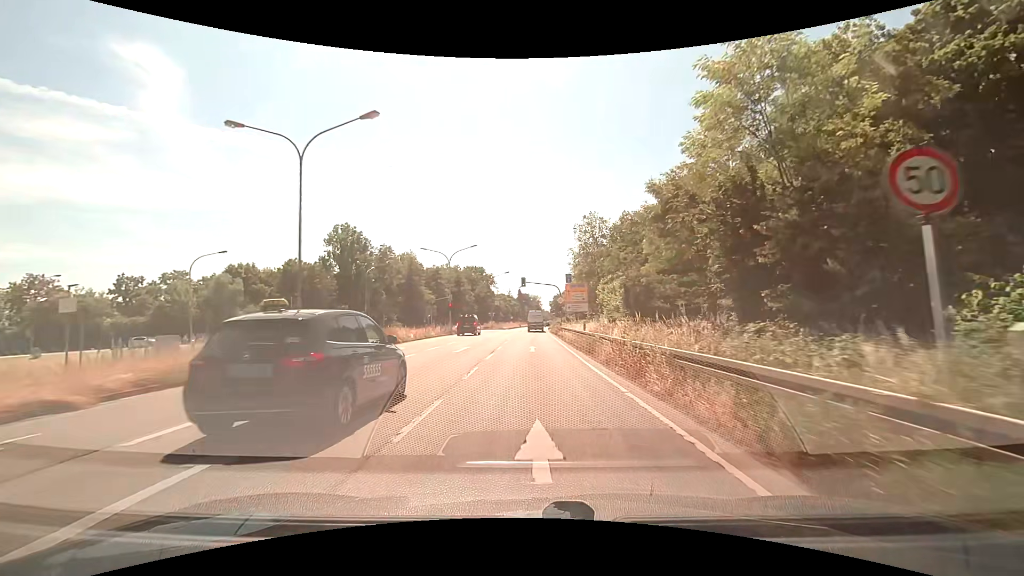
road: primary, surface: asphalt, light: Day
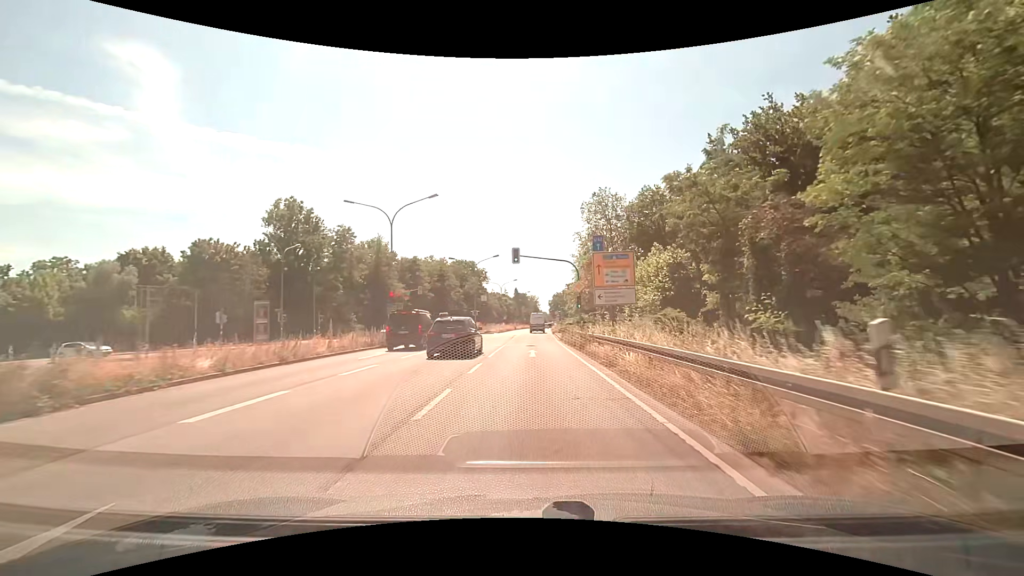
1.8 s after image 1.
(+0.2, +22.9) m; 0°
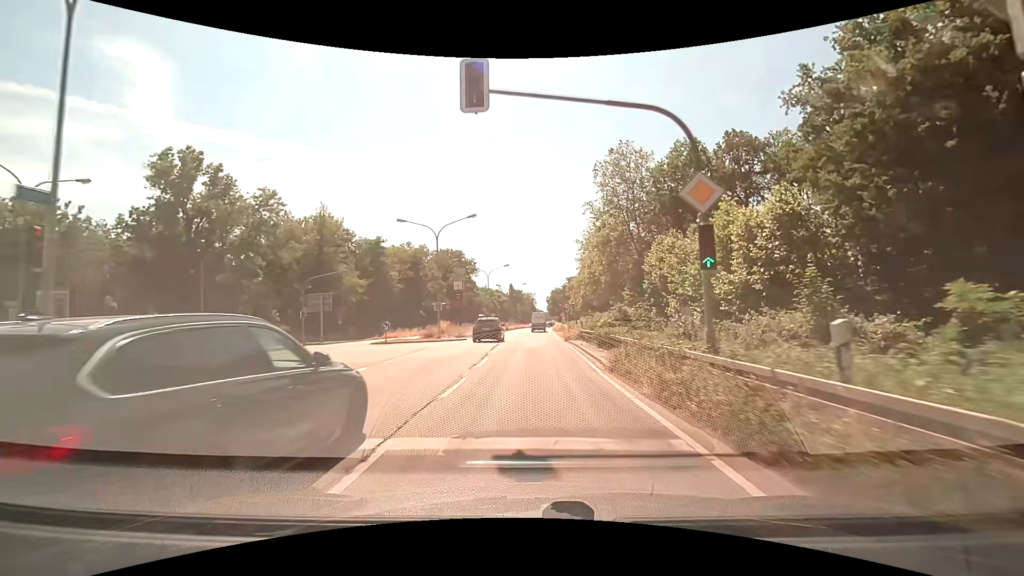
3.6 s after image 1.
(+0.1, +23.7) m; +1°
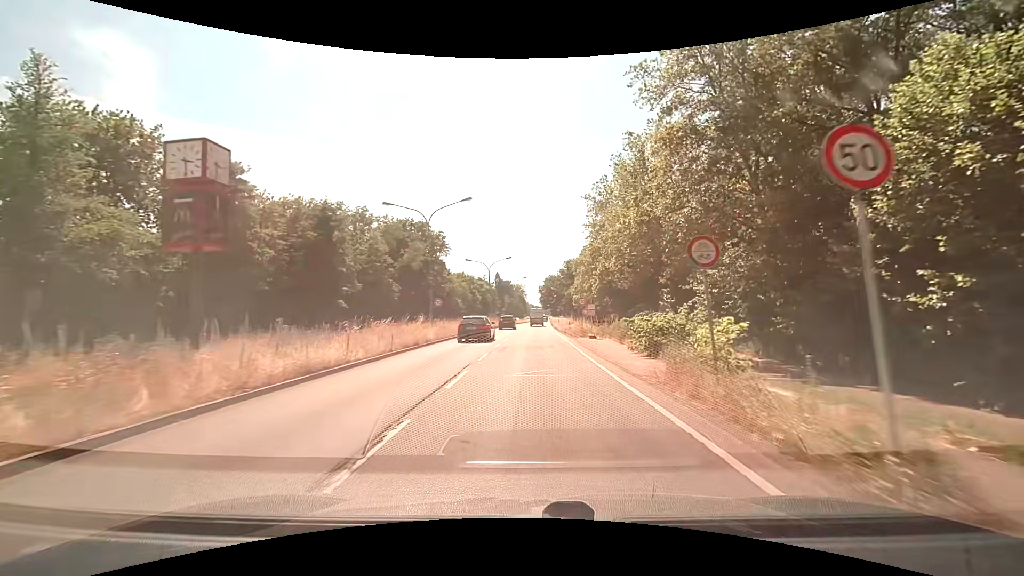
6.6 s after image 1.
(+0.2, +38.6) m; 0°
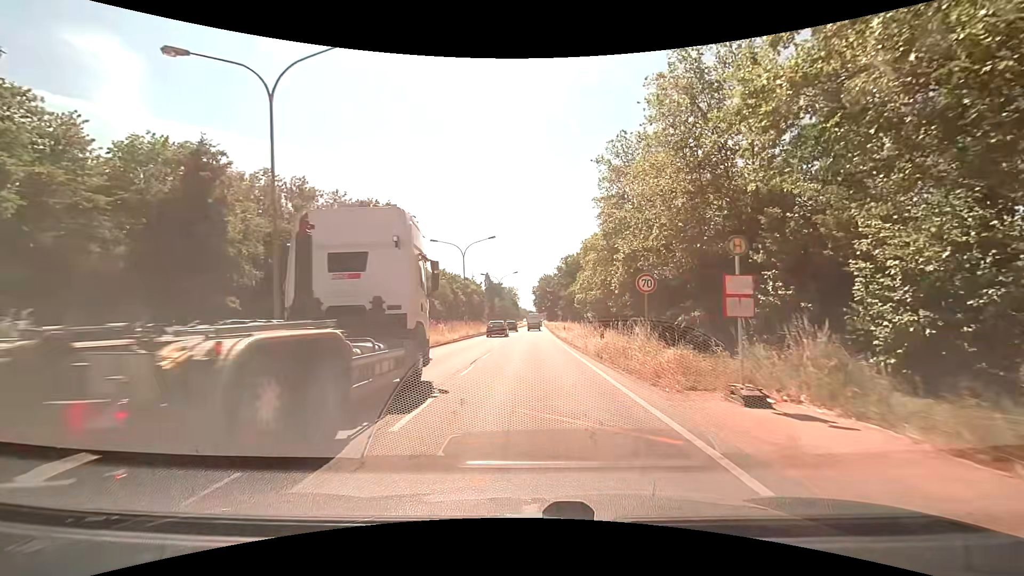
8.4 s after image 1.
(+0.4, +21.4) m; +1°
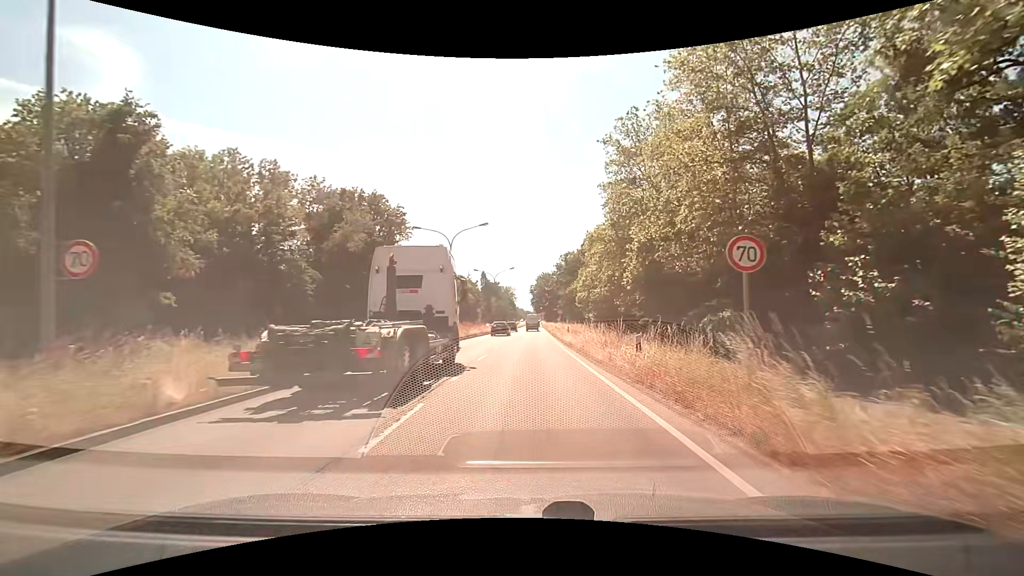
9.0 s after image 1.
(0.0, +7.0) m; 0°
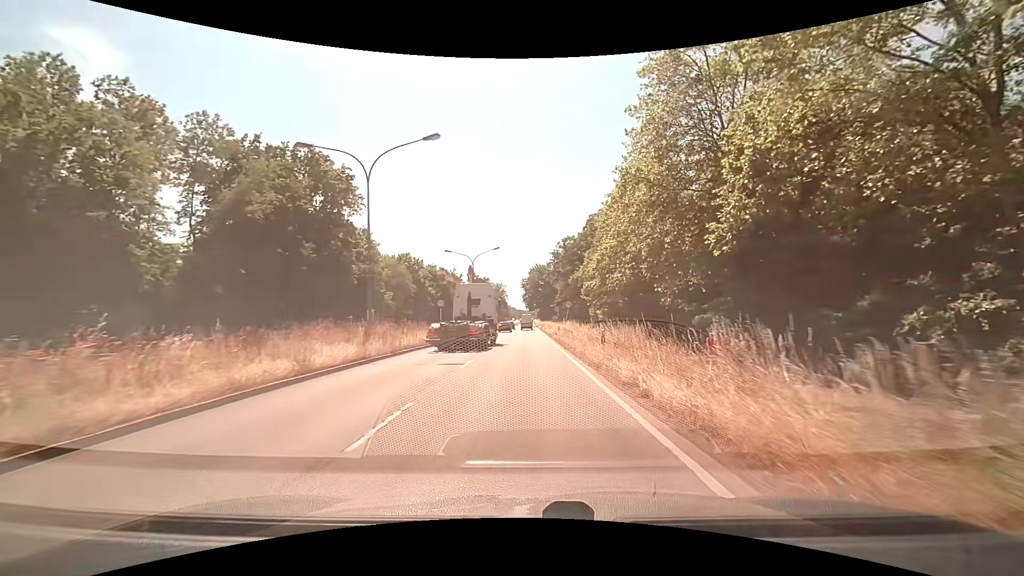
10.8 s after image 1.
(+0.2, +20.9) m; +1°
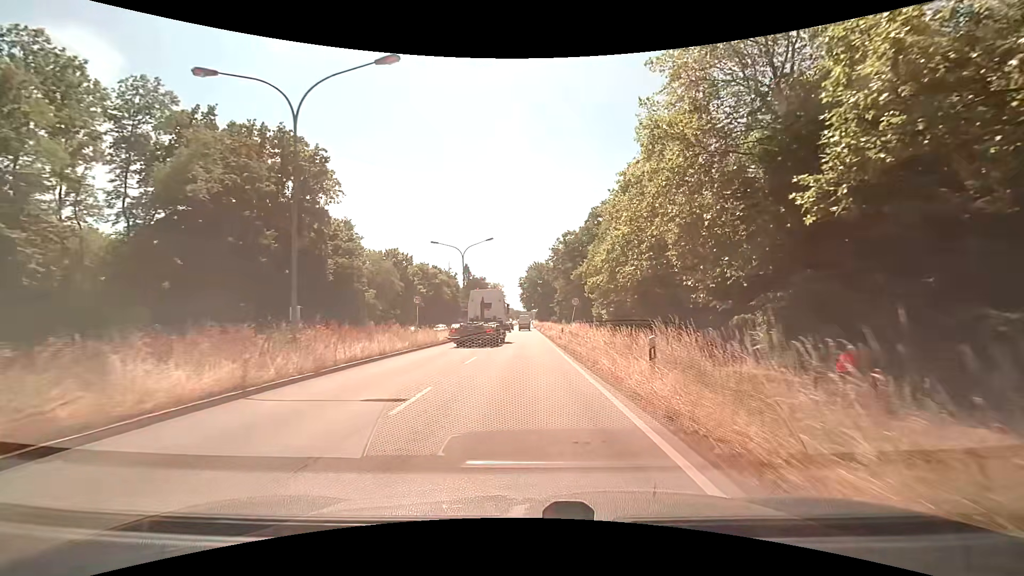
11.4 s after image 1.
(0.0, +7.1) m; +1°
(0, +10) (0, +20) (0, +30) (0, +40) (0, +50) (0, +60) (0, +70) (0, +80) (0, +90) (0, +100) m
